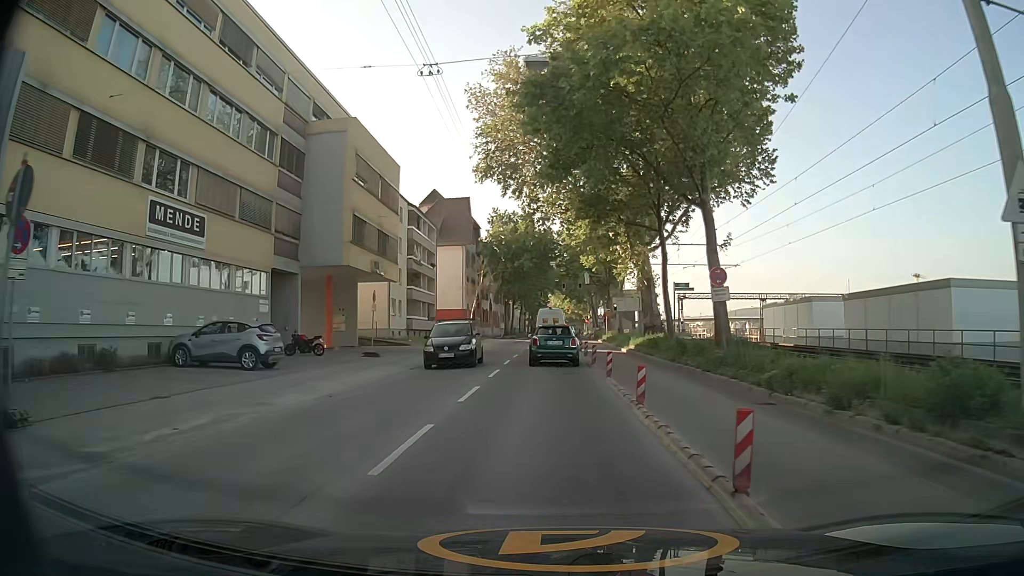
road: secondary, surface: asphalt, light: Day
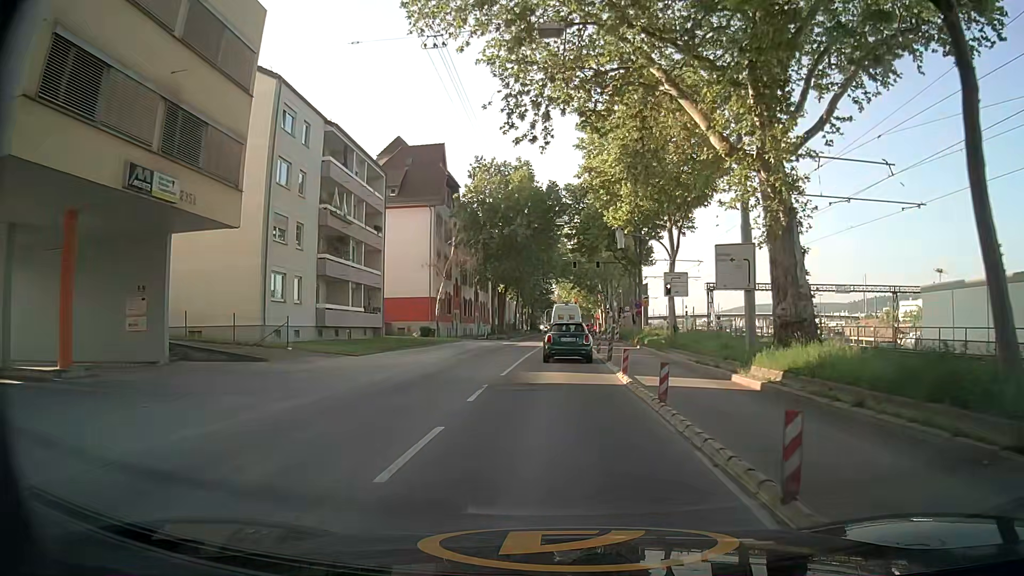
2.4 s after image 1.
(-0.4, +25.1) m; -1°
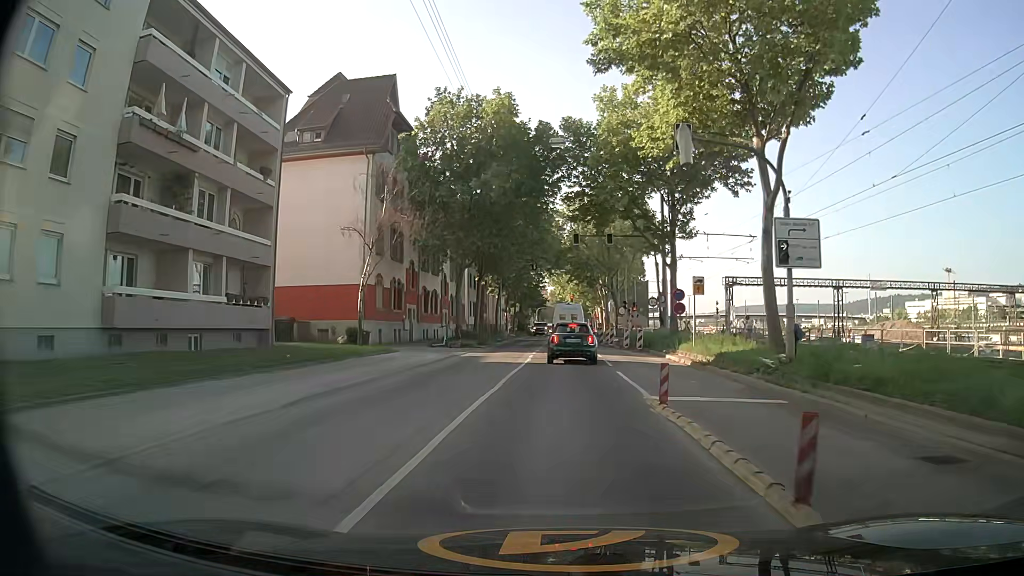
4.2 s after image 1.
(+0.1, +18.5) m; 0°
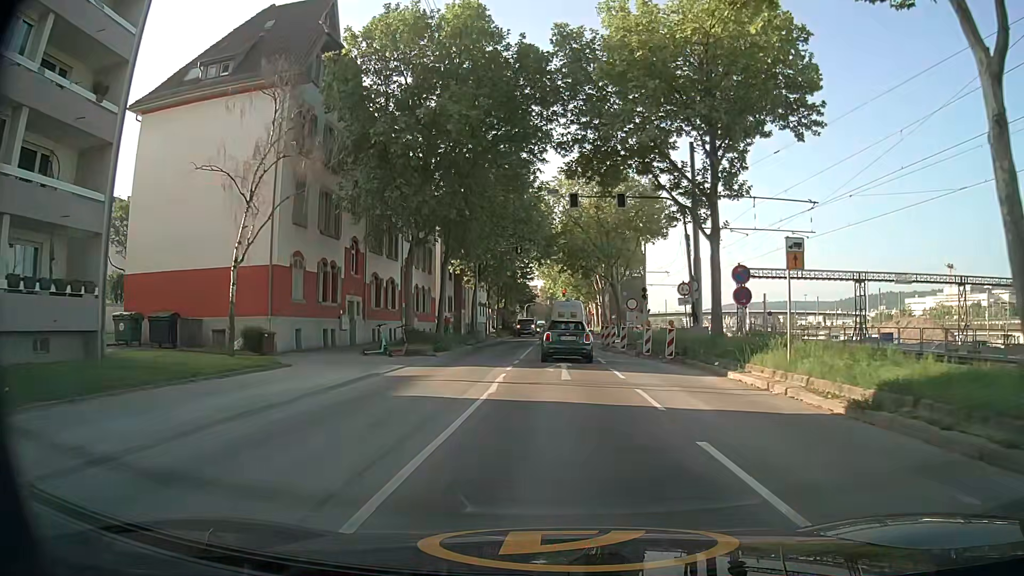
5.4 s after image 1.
(+0.1, +12.2) m; +1°
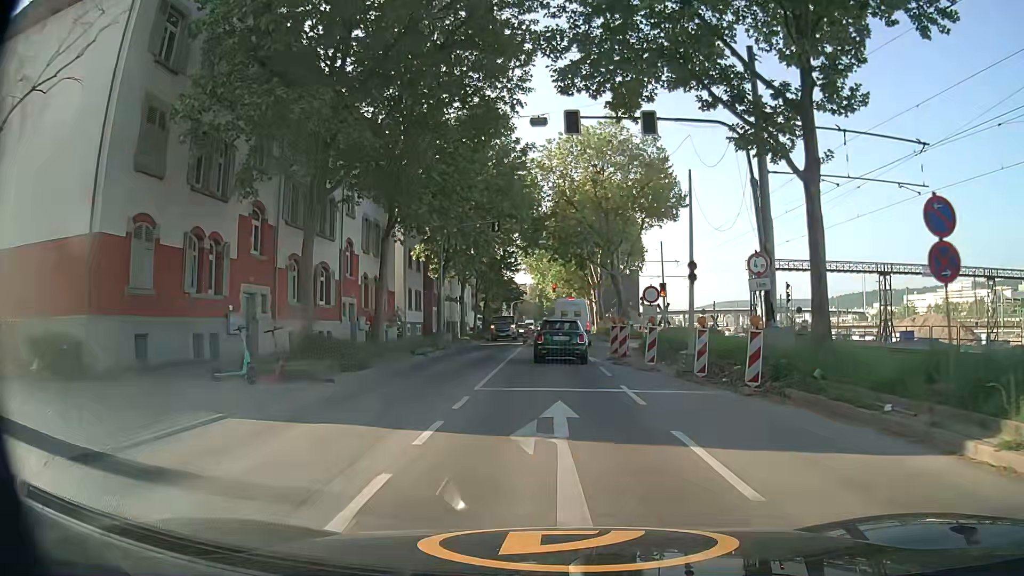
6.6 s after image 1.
(+0.1, +11.5) m; 0°
